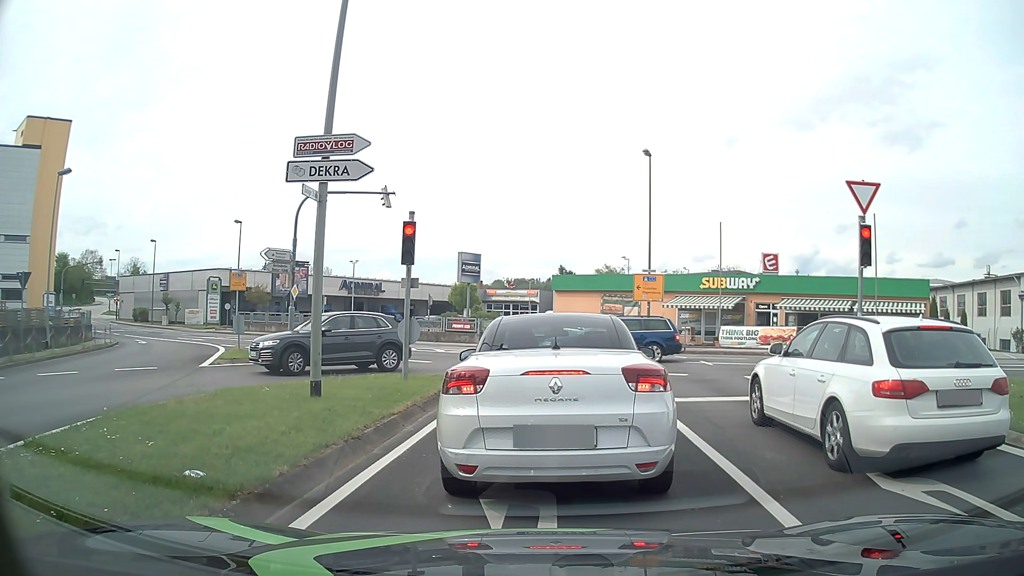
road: tertiary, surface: asphalt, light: Day
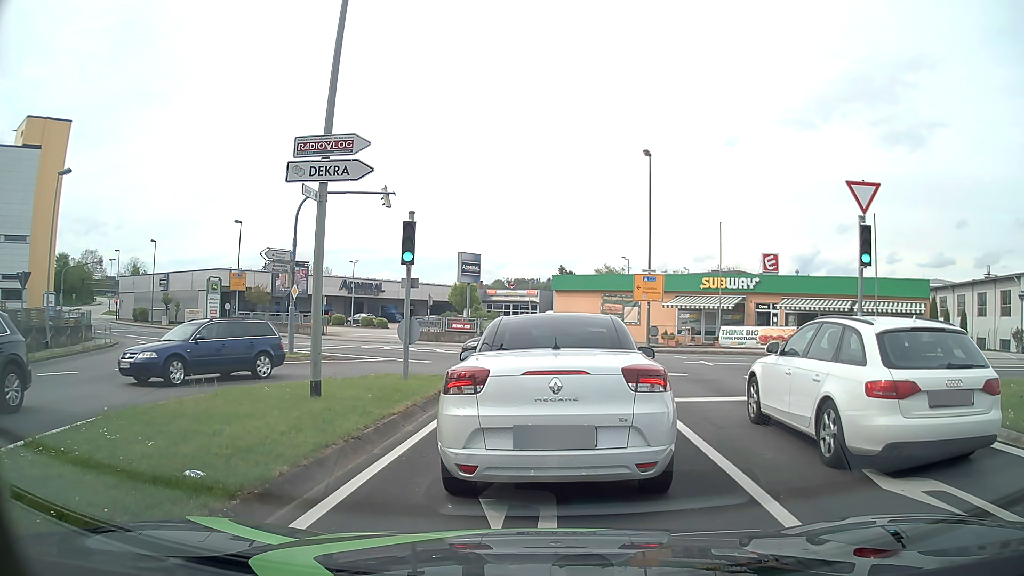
(0.0, 0.0) m; 0°
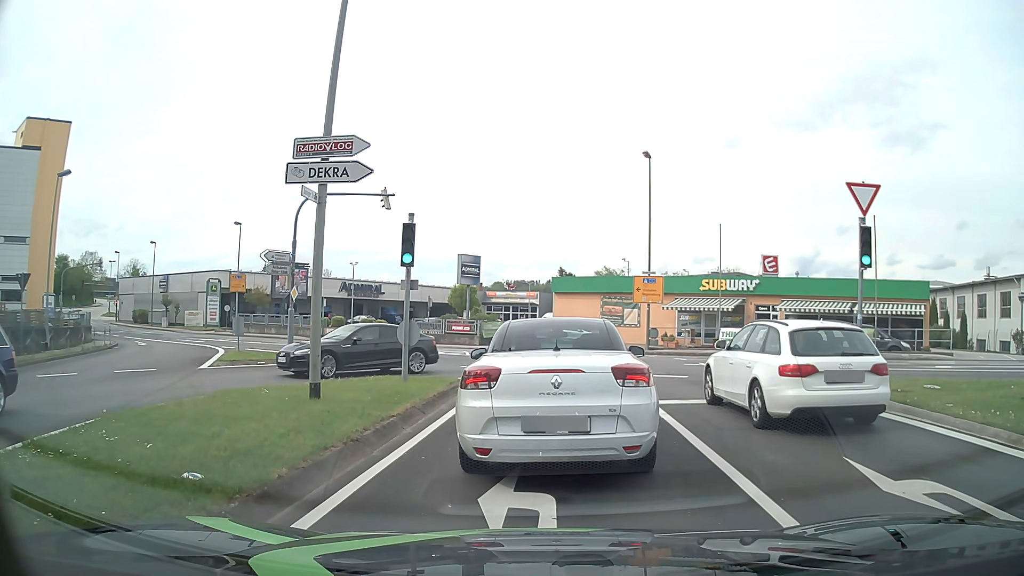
(0.0, 0.0) m; 0°
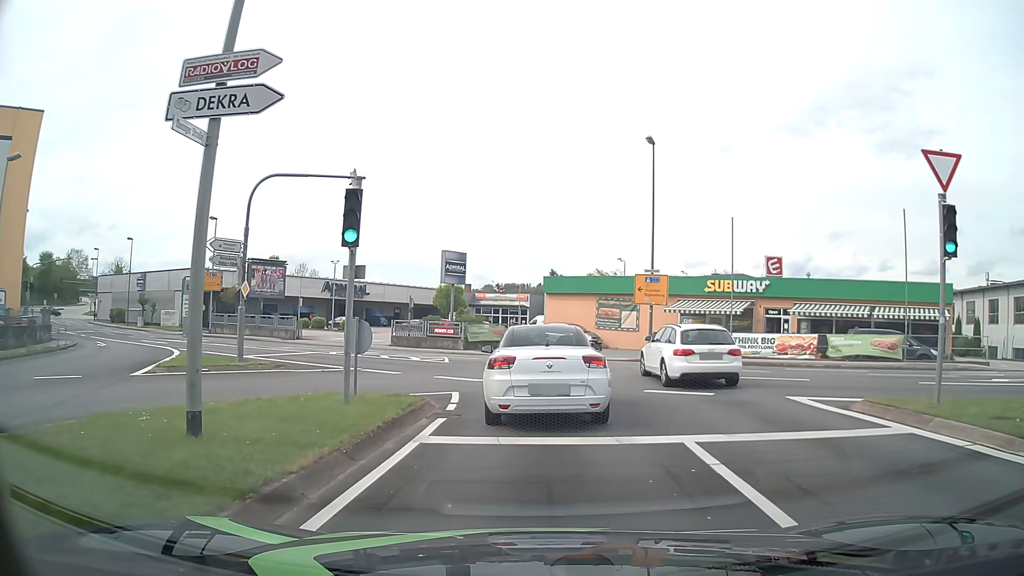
(0.0, +4.0) m; -1°
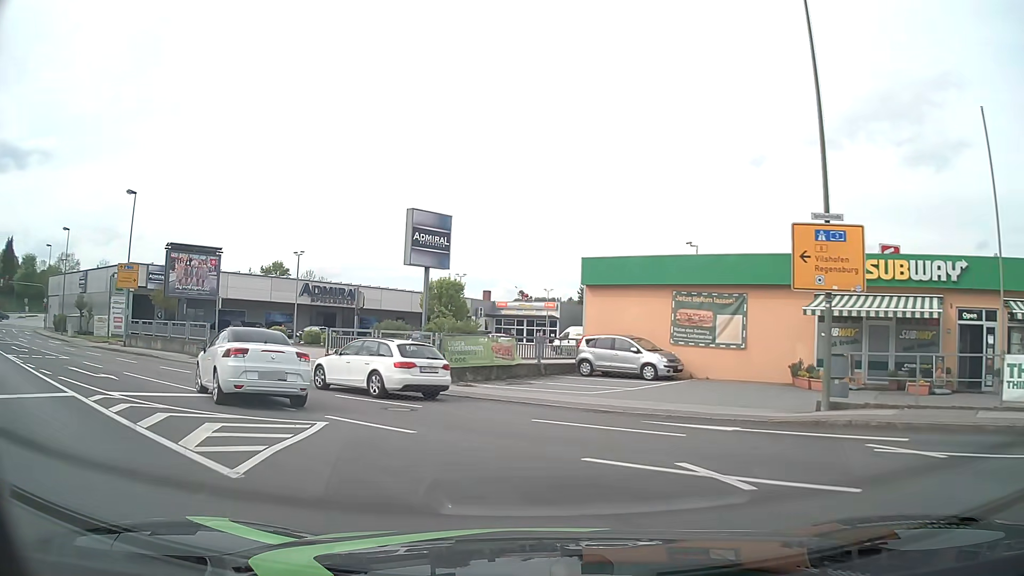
(+0.3, +18.2) m; -2°
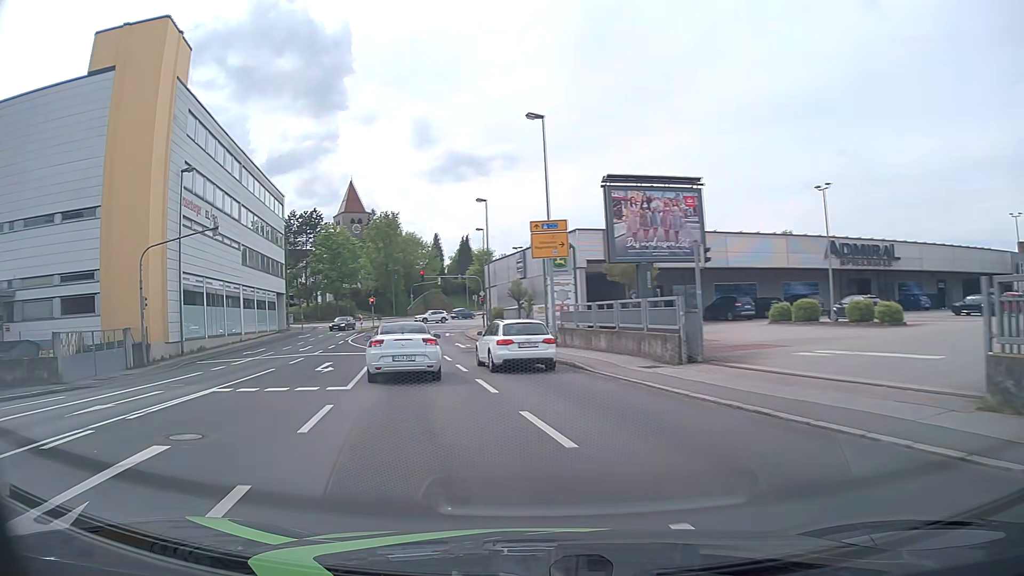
(-5.6, +16.4) m; -43°
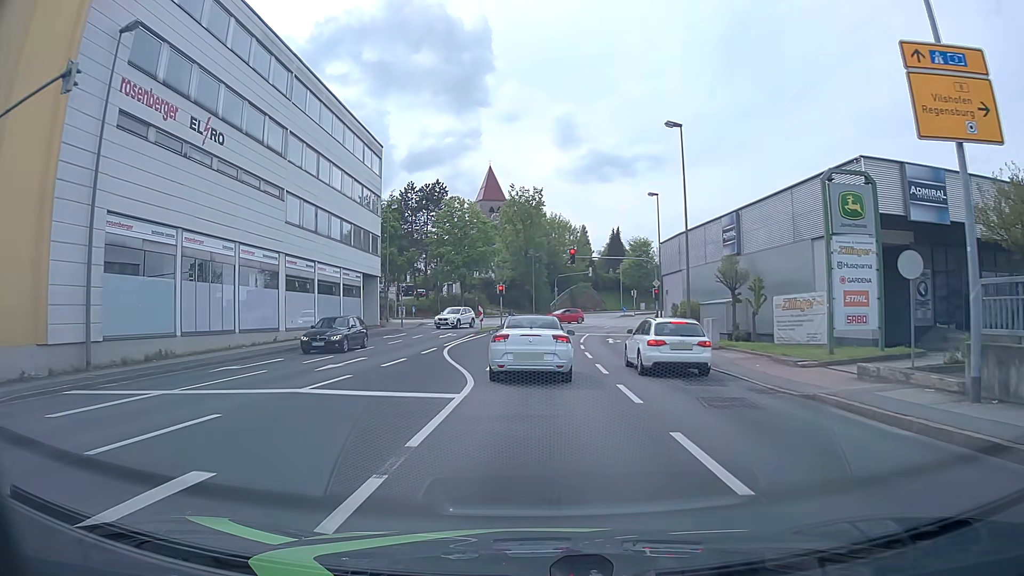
(-3.5, +19.7) m; -13°
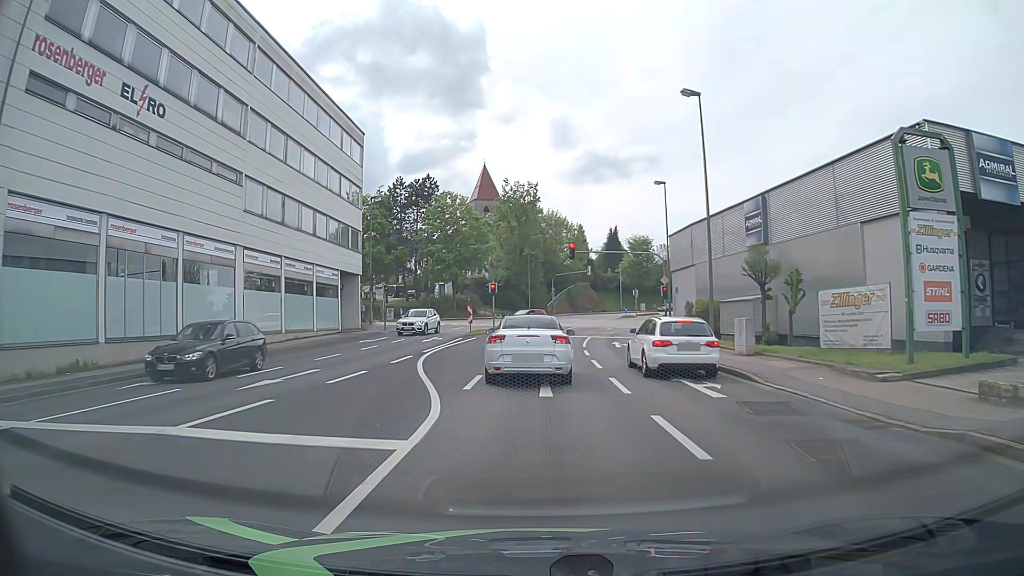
(0.0, +4.6) m; +1°
